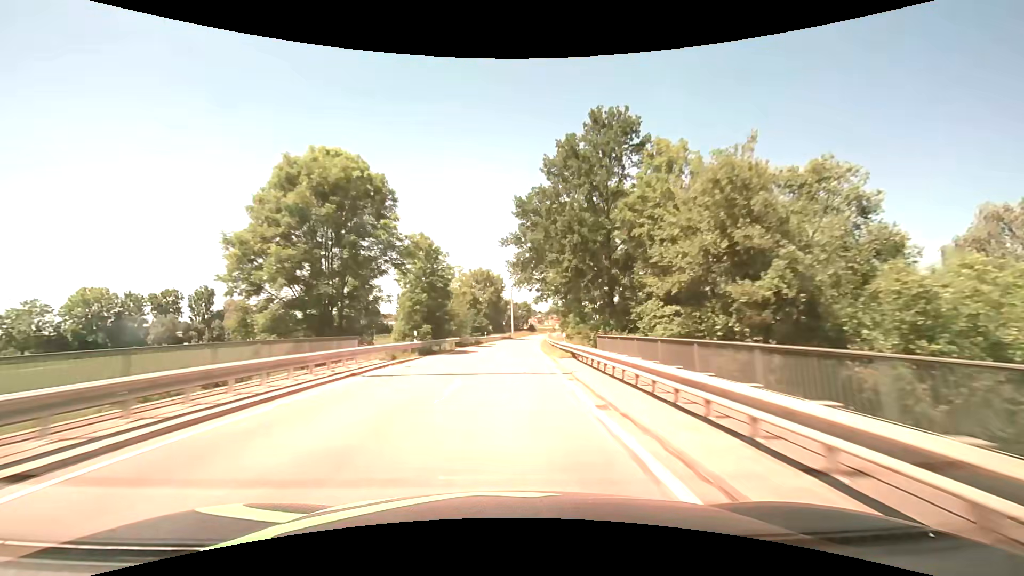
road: tertiary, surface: asphalt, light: Day
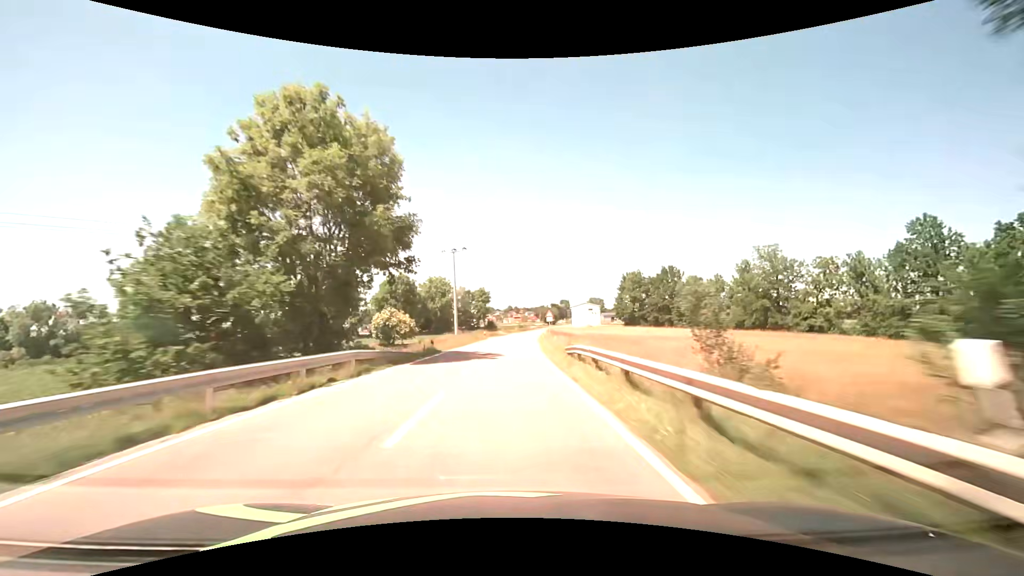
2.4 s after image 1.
(+2.7, +63.5) m; +5°
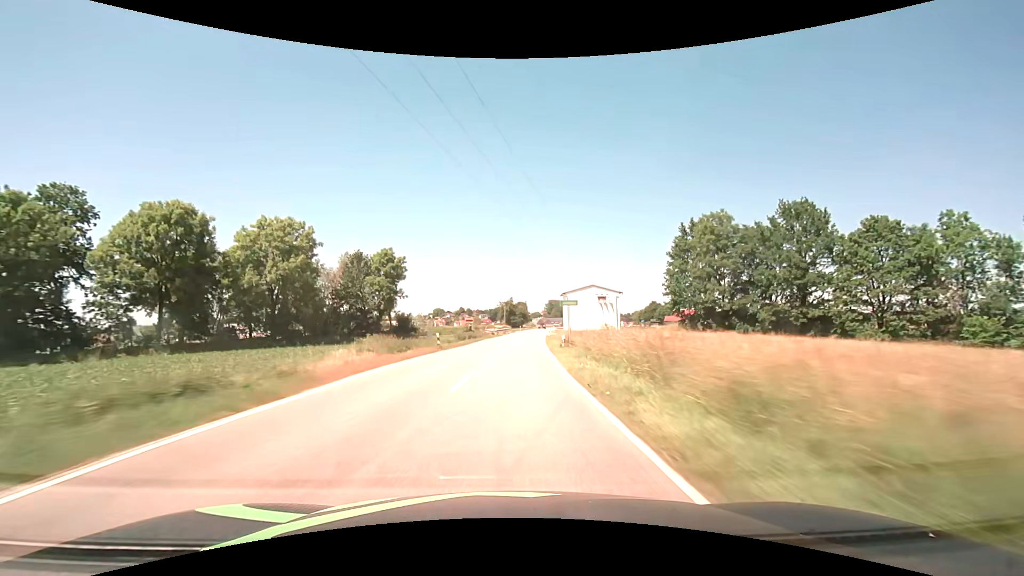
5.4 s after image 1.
(+3.5, +79.2) m; +5°
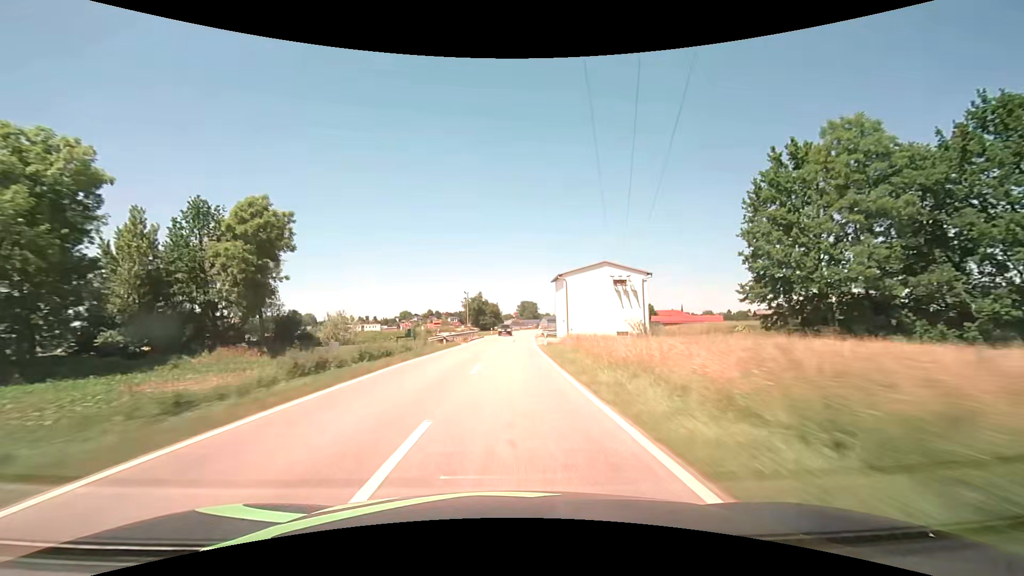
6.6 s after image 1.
(+0.9, +31.5) m; +3°
(0, +10) (0, +20) (+1, +30) (+1, +40) (+1, +50) (+2, +60) (+2, +70) (+3, +80) (+4, +90) (+5, +100) m
